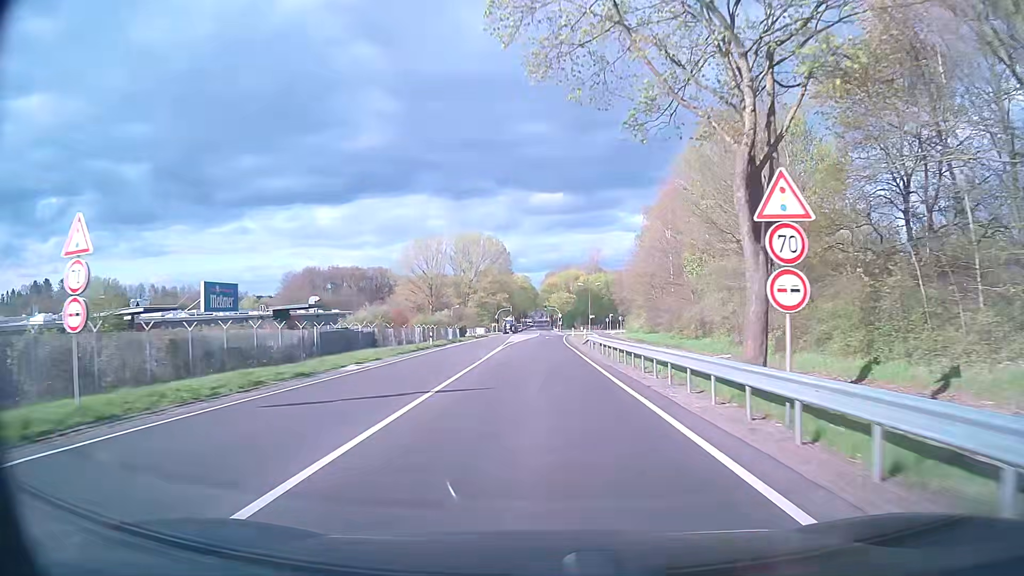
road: primary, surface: asphalt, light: Day
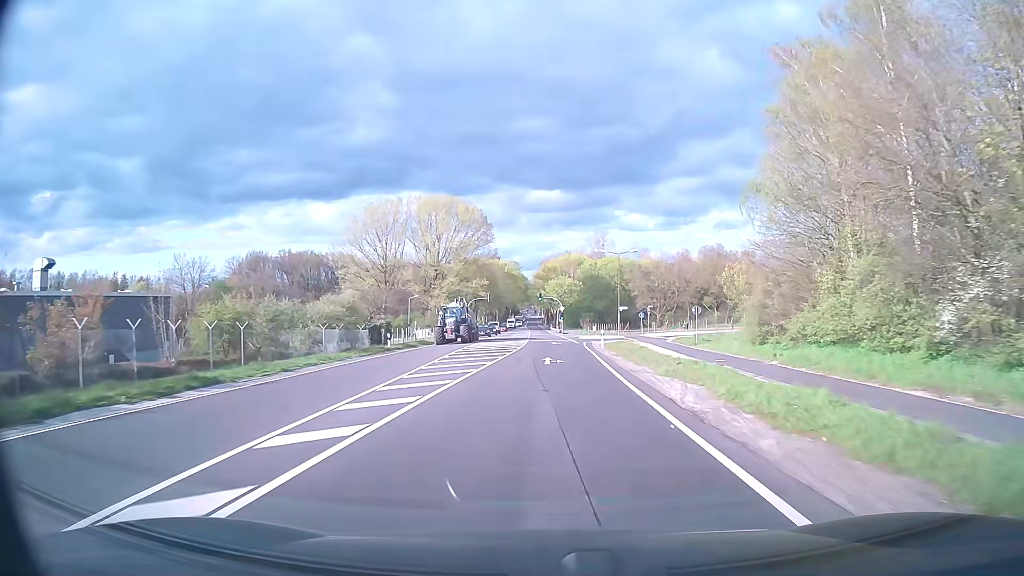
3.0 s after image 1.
(+0.1, +54.1) m; +1°
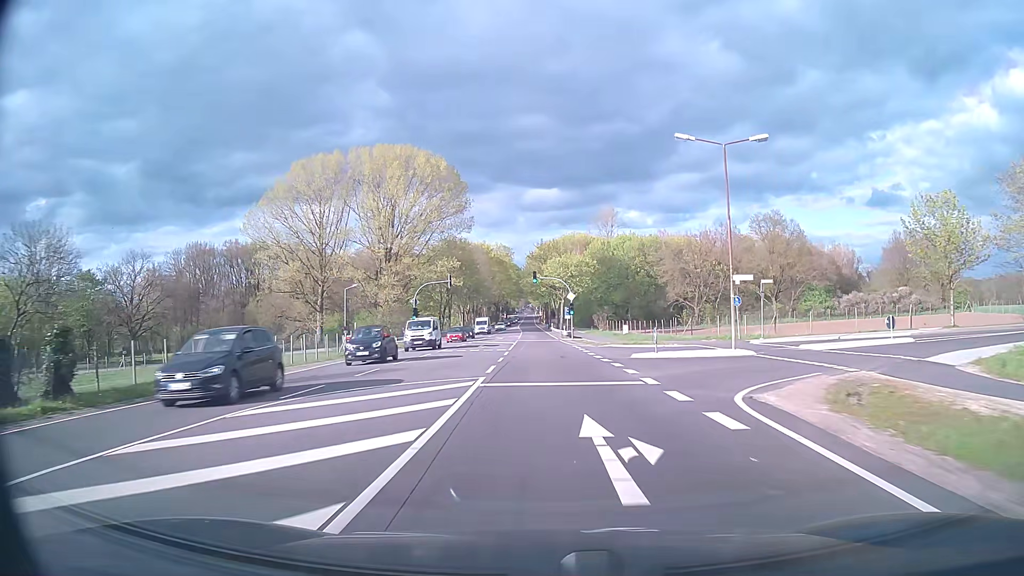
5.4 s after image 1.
(+0.2, +43.2) m; 0°
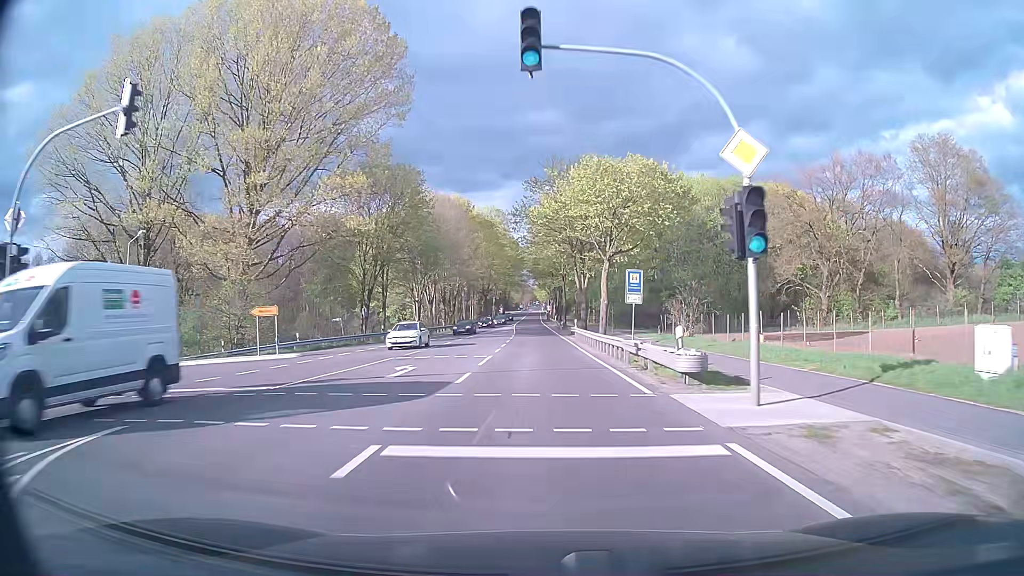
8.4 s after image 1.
(-0.5, +54.0) m; -1°
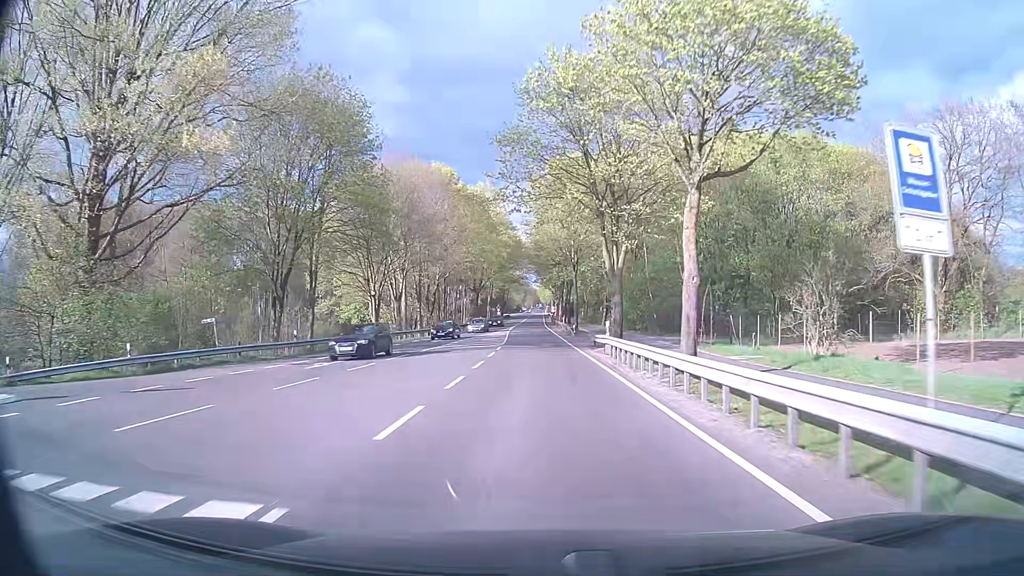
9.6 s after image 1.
(-0.1, +21.6) m; 0°
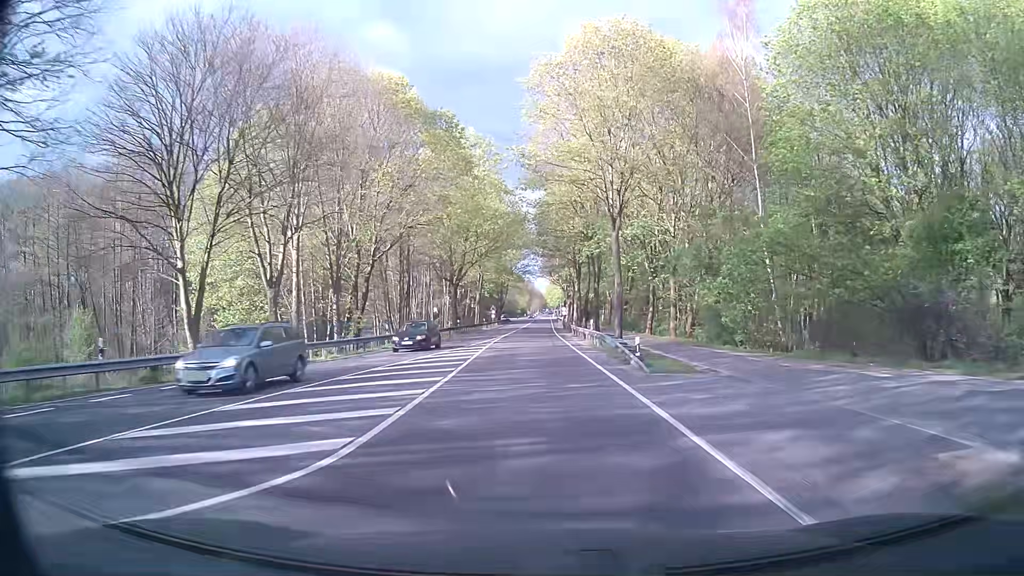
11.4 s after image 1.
(-0.1, +32.2) m; 0°
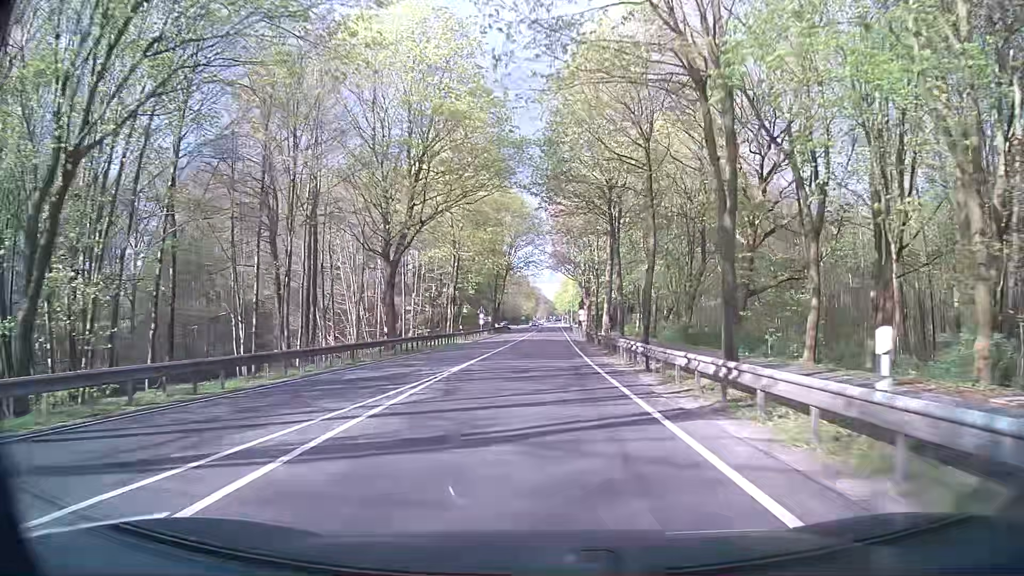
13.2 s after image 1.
(-0.3, +32.1) m; -1°
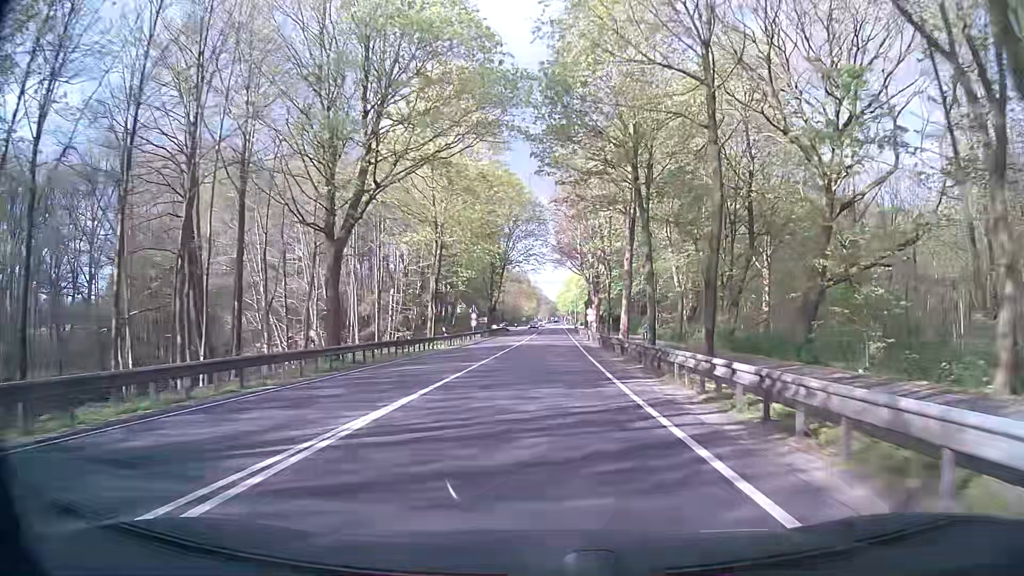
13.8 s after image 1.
(0.0, +10.7) m; 0°
(0, +10) (0, +20) (0, +30) (0, +40) (0, +50) (0, +60) (0, +70) (+1, +80) (+1, +90) (+1, +100) m
